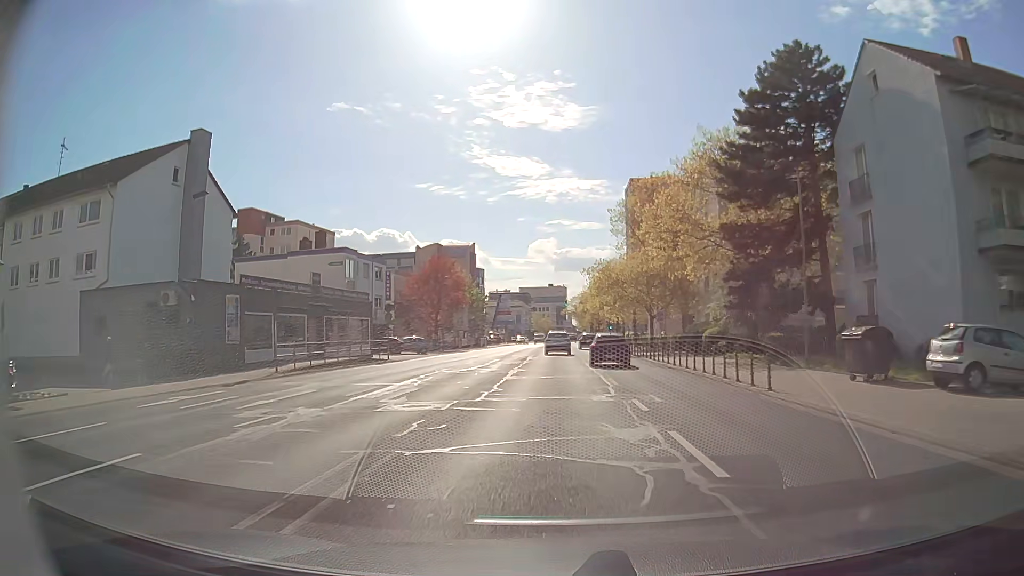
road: secondary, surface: asphalt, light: Day
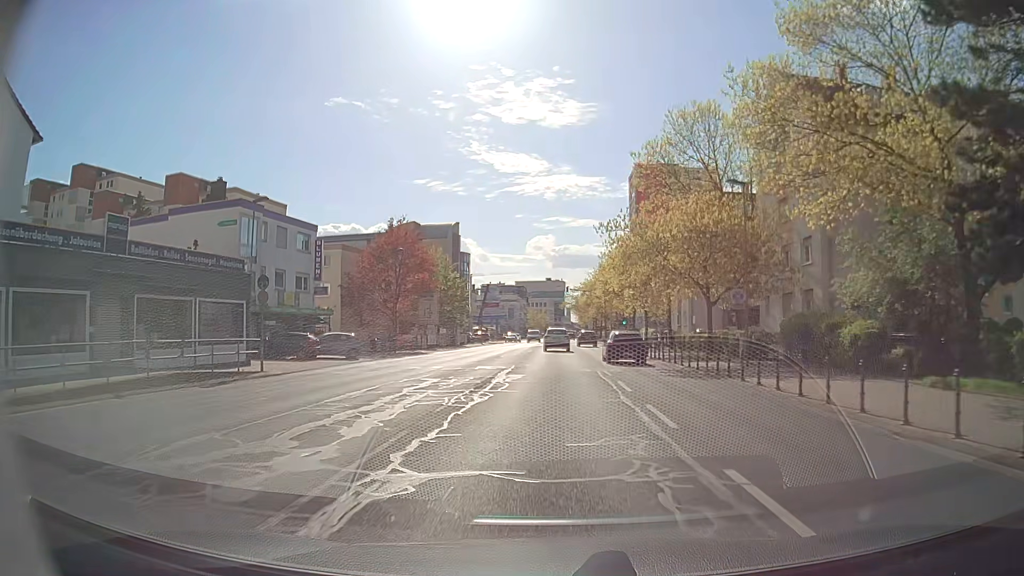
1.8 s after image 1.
(0.0, +20.8) m; 0°
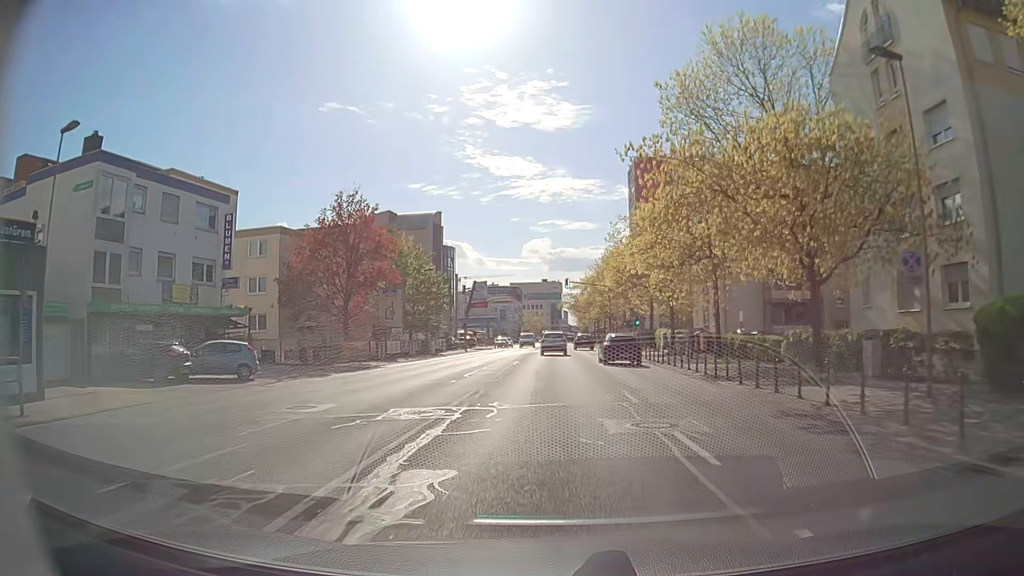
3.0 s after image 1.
(+0.1, +14.2) m; +1°
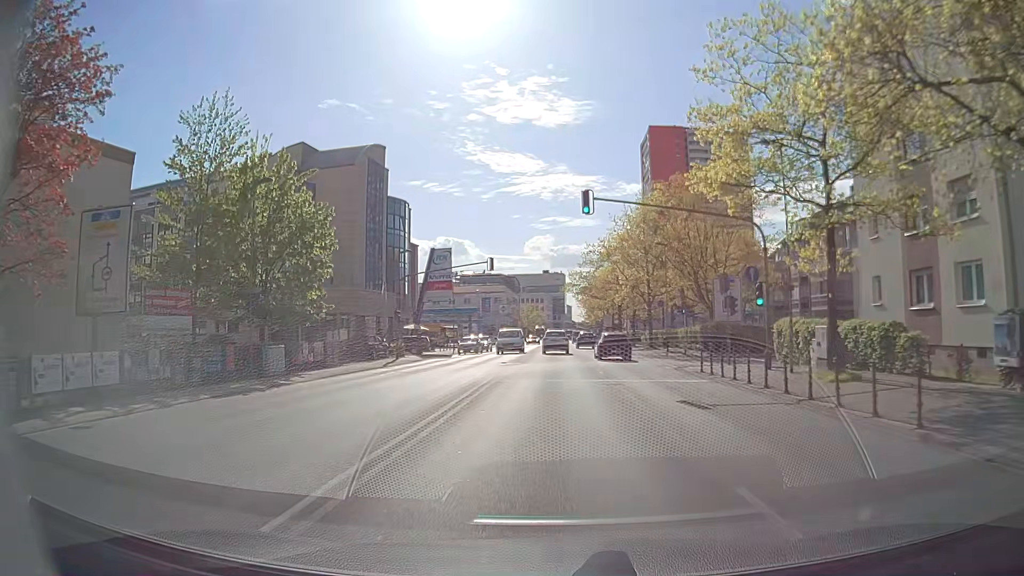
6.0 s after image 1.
(-0.1, +35.2) m; -1°
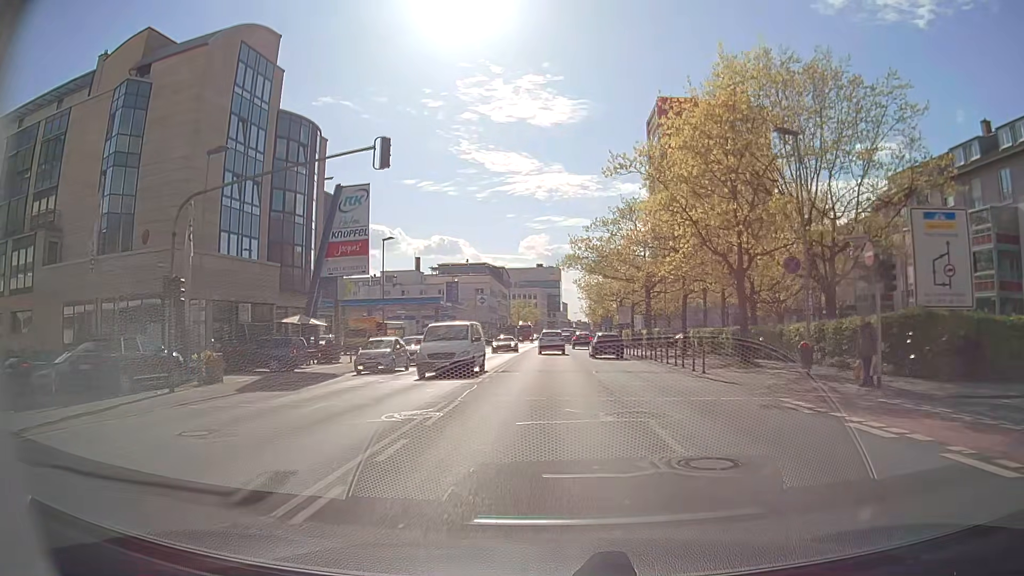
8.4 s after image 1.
(+0.3, +27.3) m; +1°
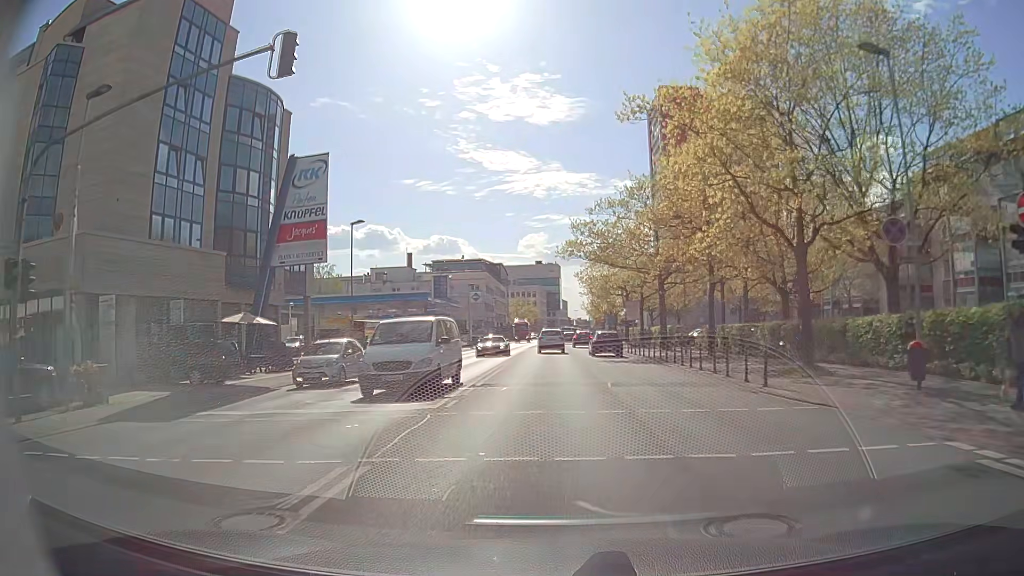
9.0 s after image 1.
(0.0, +6.7) m; -1°
(0, +10) (0, +20) (0, +30) (0, +40) (0, +50) (0, +60) (0, +70) (0, +80) (0, +90) (+1, +100) m
